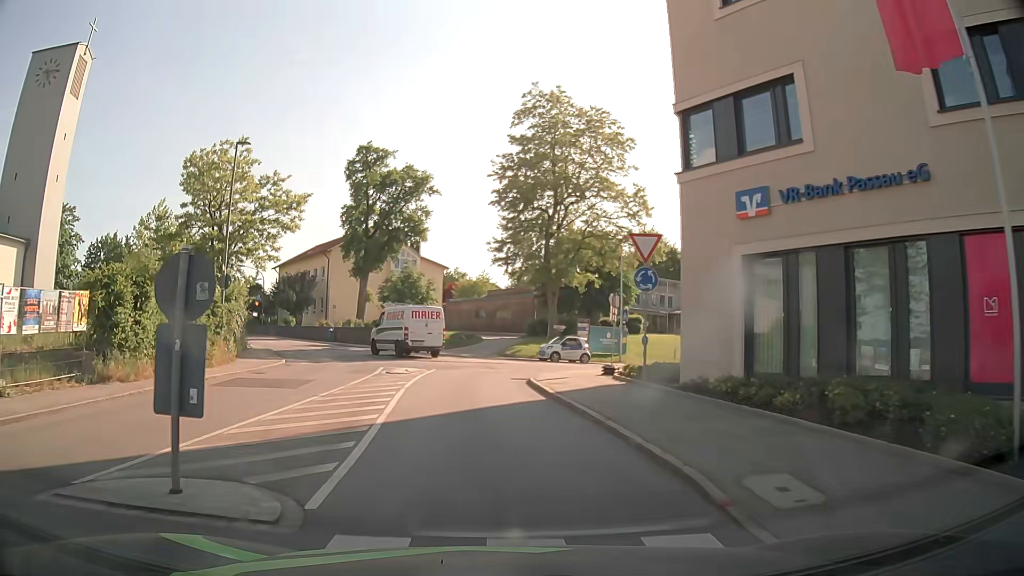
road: tertiary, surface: asphalt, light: Day
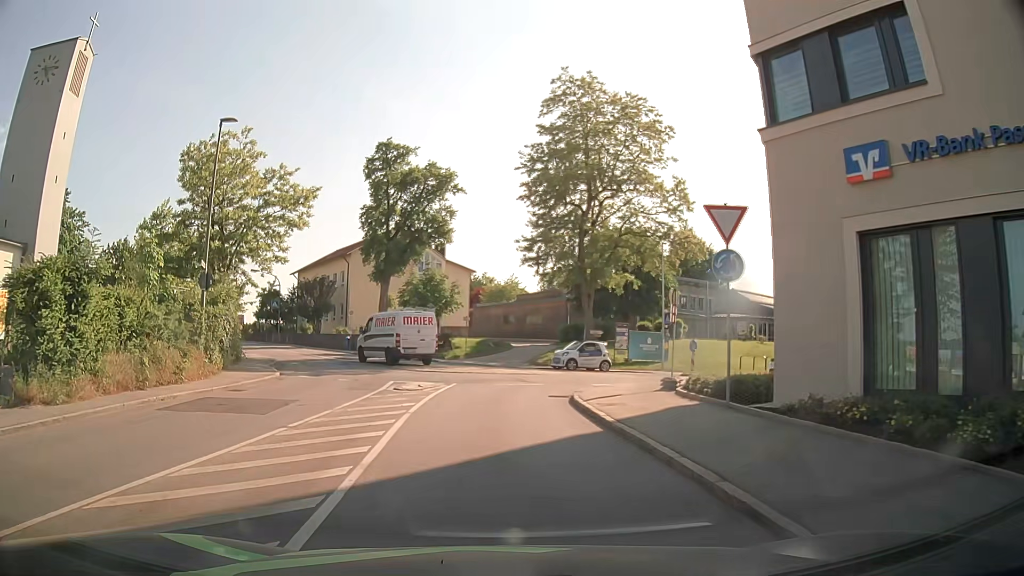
(-0.1, +3.9) m; -2°
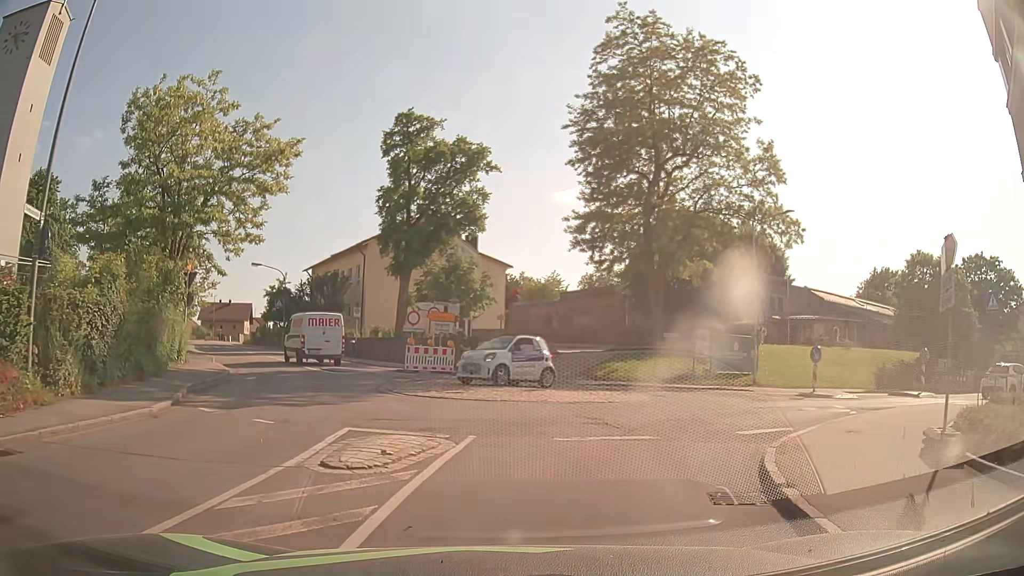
(-0.5, +9.8) m; -2°
